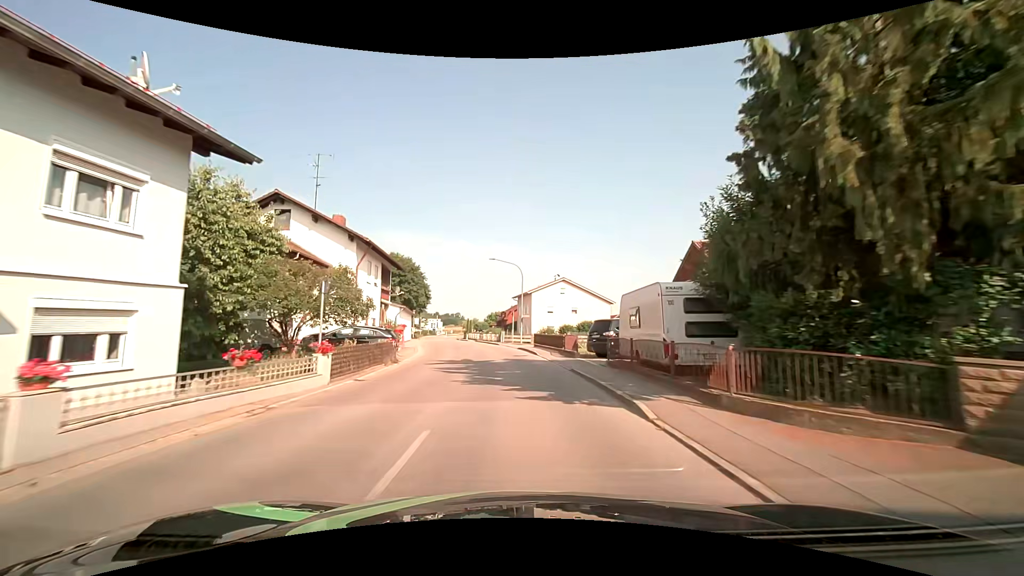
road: secondary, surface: asphalt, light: Day
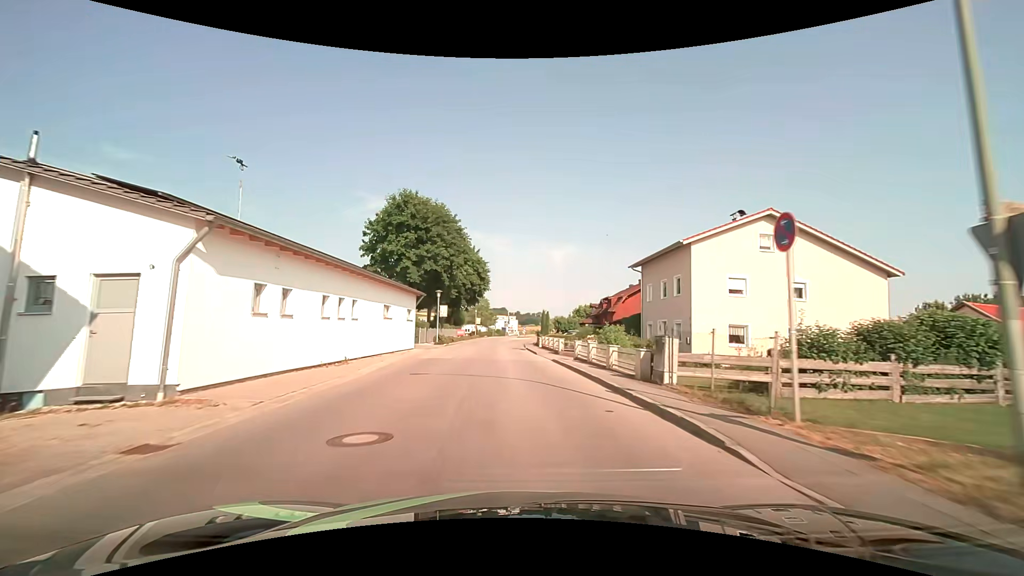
(-2.9, +38.6) m; -9°
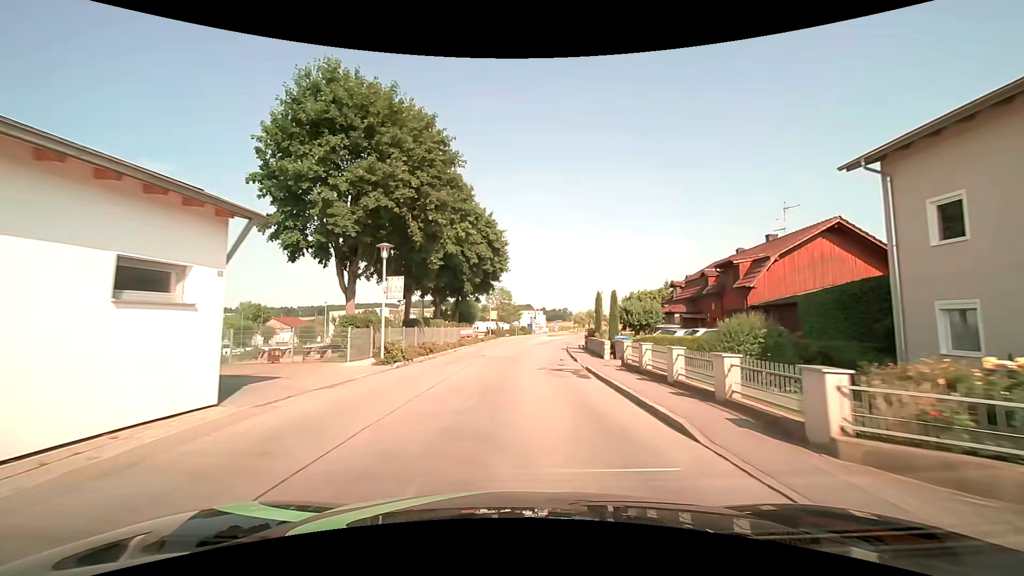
(-0.7, +23.0) m; -3°
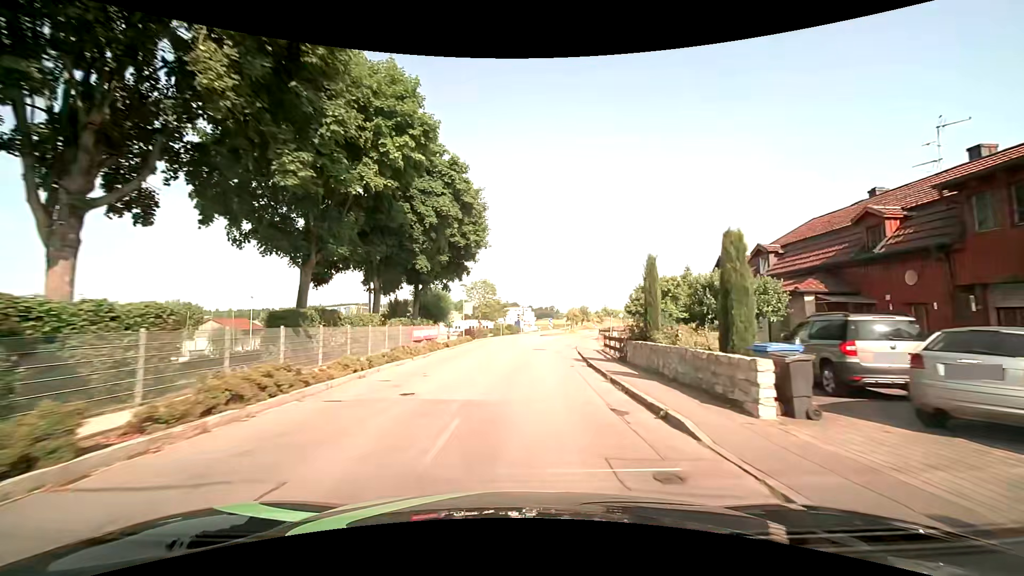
(+0.2, +15.4) m; +2°
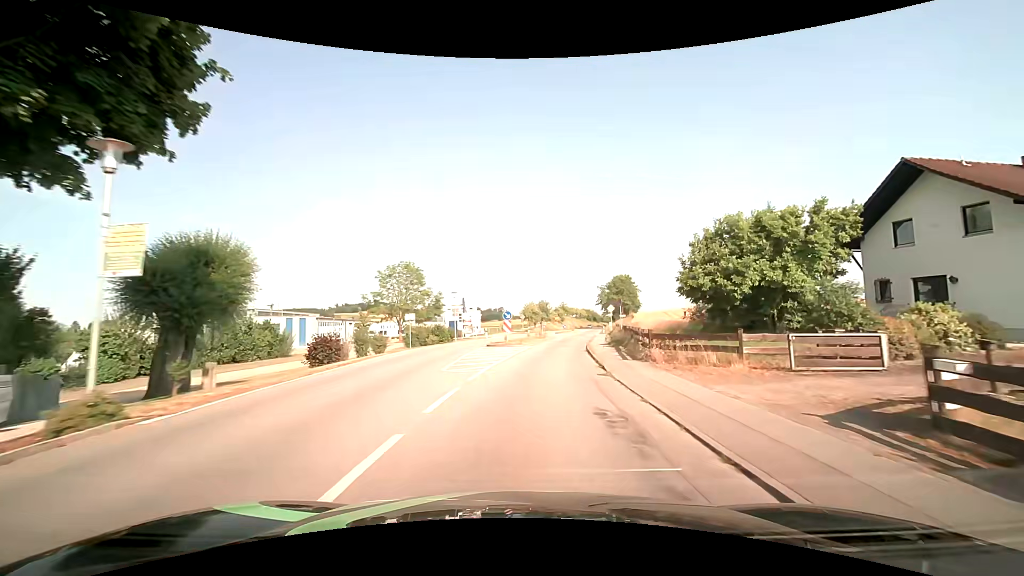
(+1.3, +31.2) m; +6°
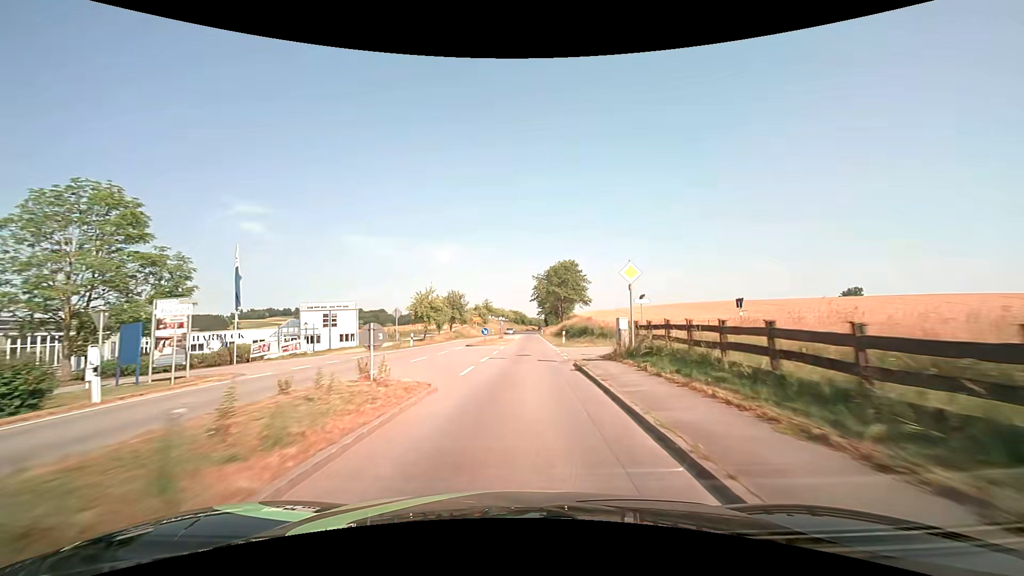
(+3.8, +40.1) m; +9°
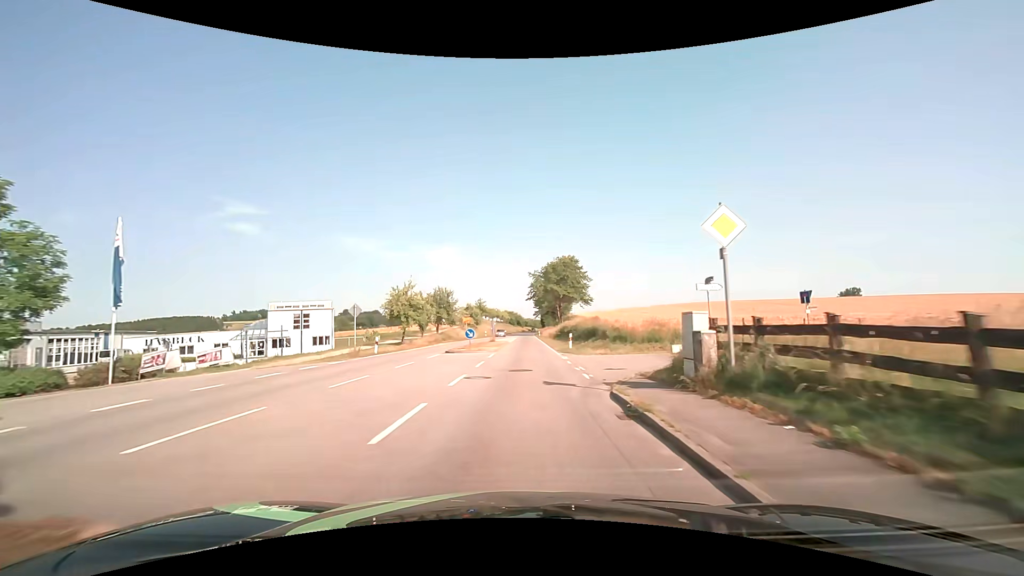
(0.0, +8.3) m; 0°
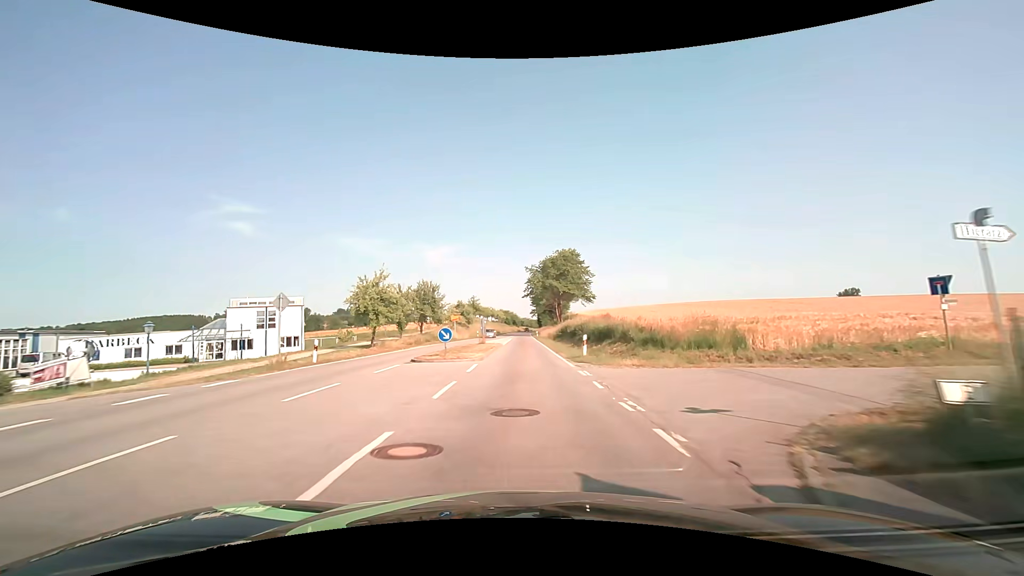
(0.0, +8.3) m; +1°
(0, +10) (0, +20) (0, +30) (0, +40) (0, +50) (0, +60) (0, +70) (0, +80) (0, +90) (0, +100) m
